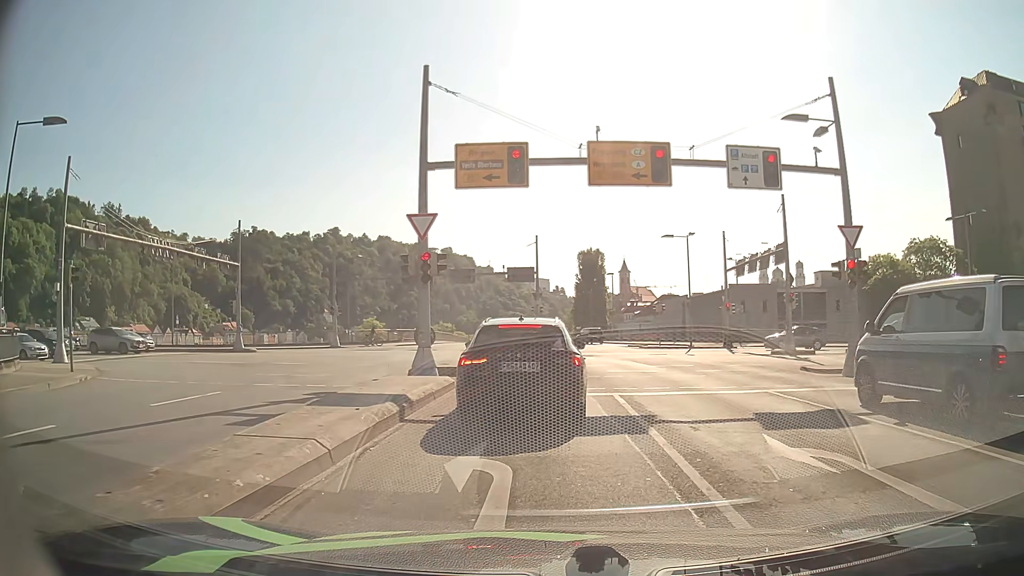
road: primary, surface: asphalt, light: Day
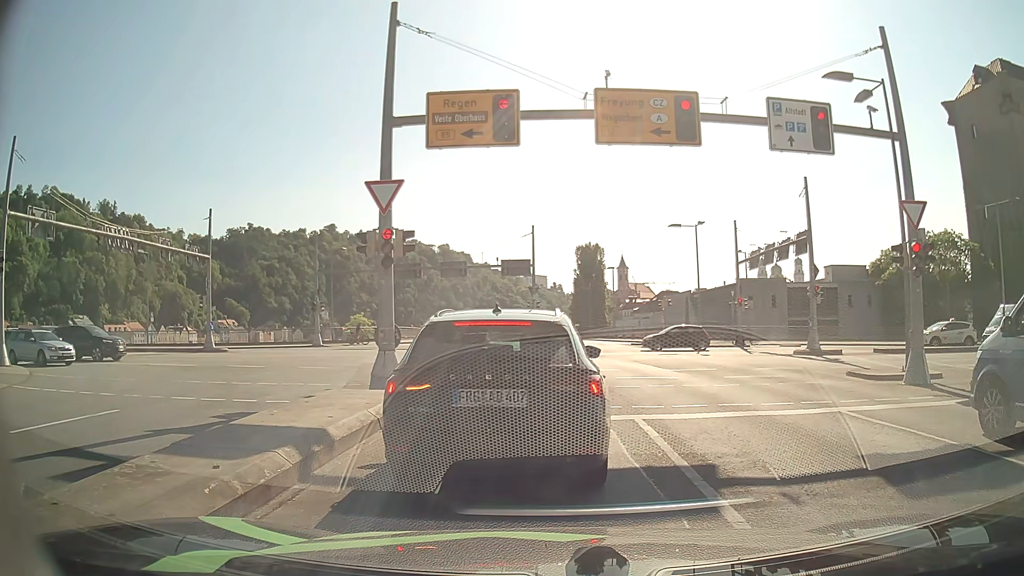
(0.0, +3.7) m; -1°
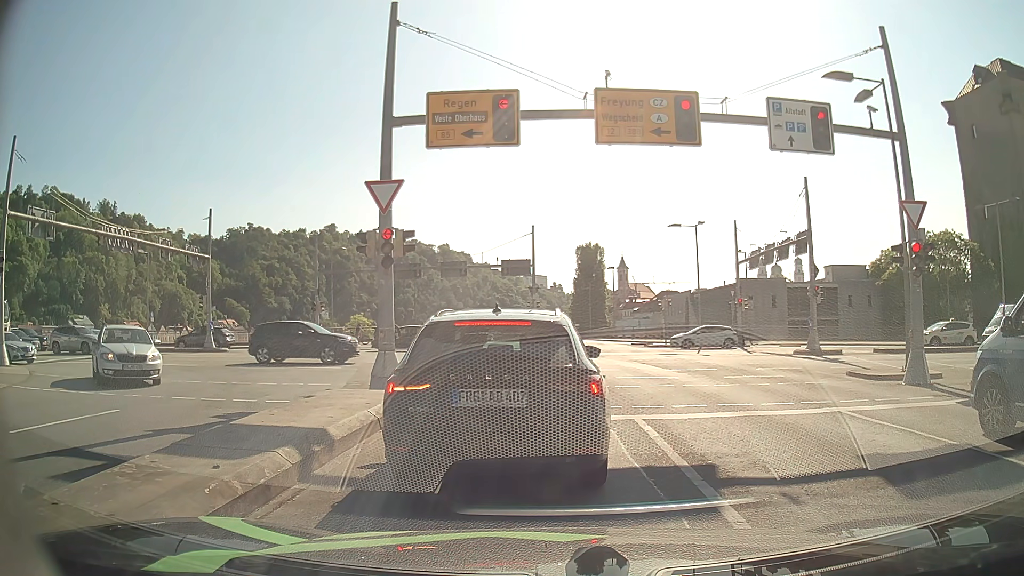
(0.0, 0.0) m; 0°
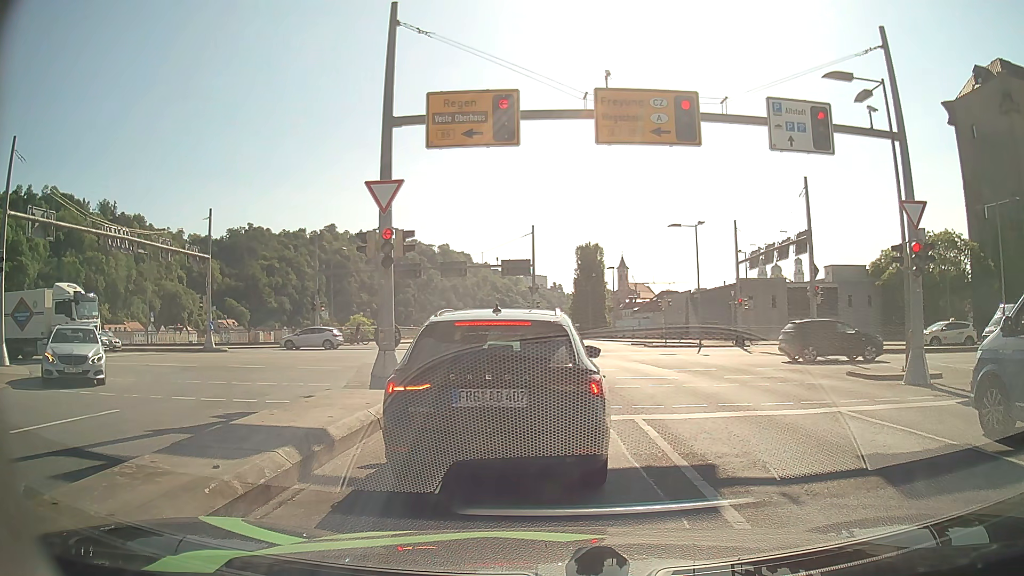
(0.0, 0.0) m; 0°
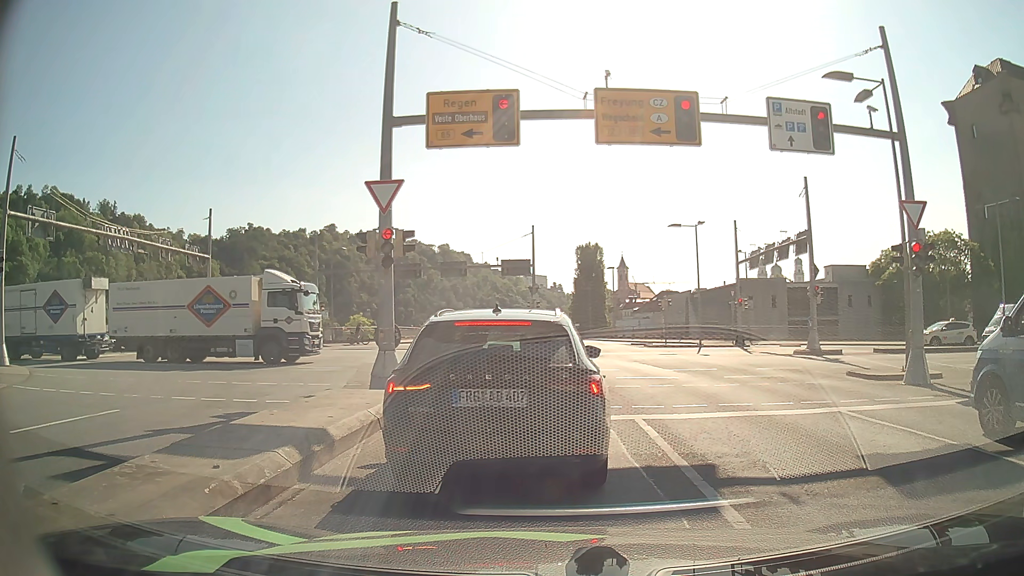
(0.0, 0.0) m; 0°
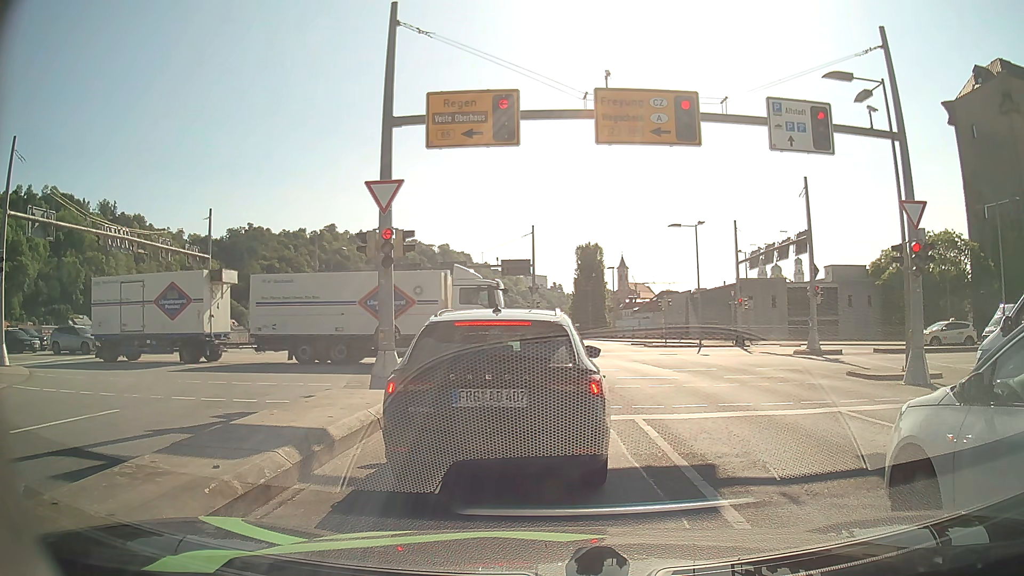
(0.0, 0.0) m; 0°
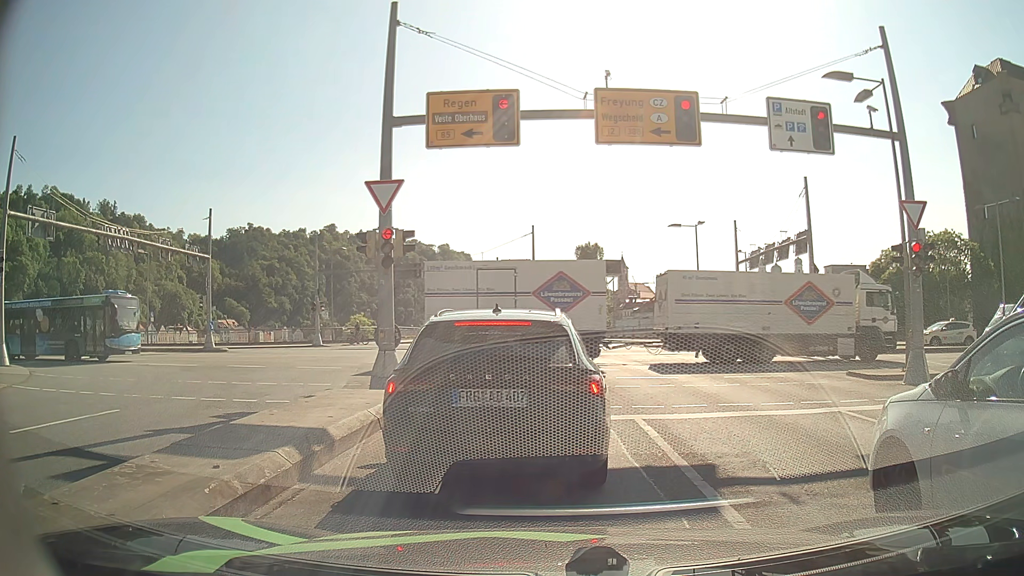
(0.0, 0.0) m; 0°
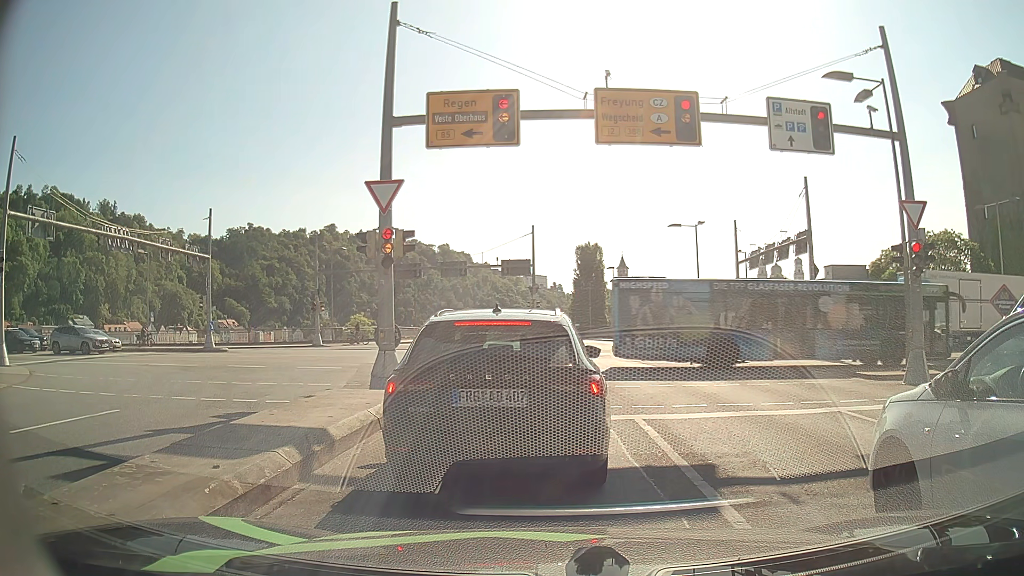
(0.0, 0.0) m; 0°
(0, +10) (-1, +20) (-3, +30) (-9, +37) (-18, +41) (-28, +42) (-38, +42) (-48, +42) (-58, +41) (-68, +41) m
